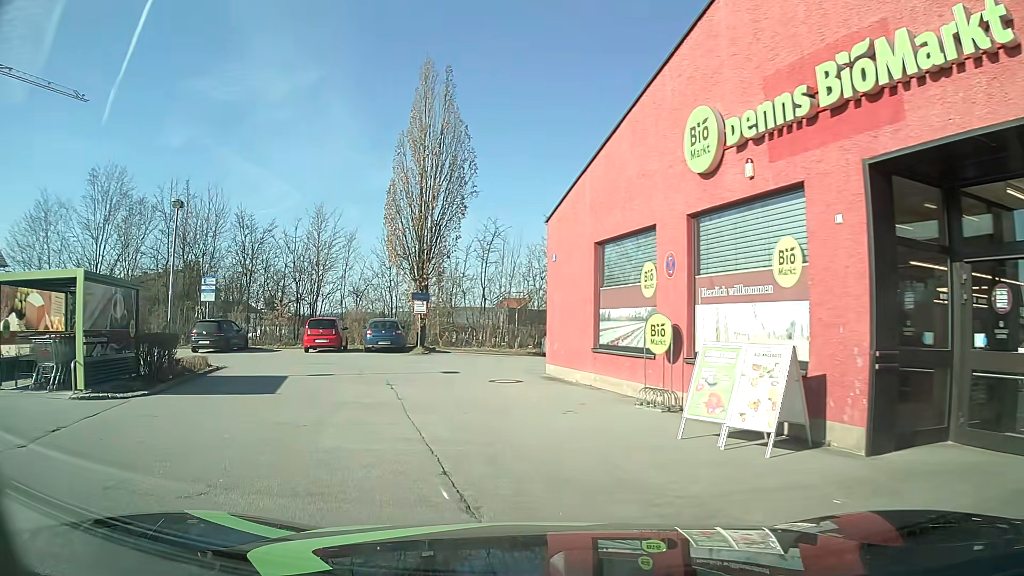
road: service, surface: asphalt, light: Day
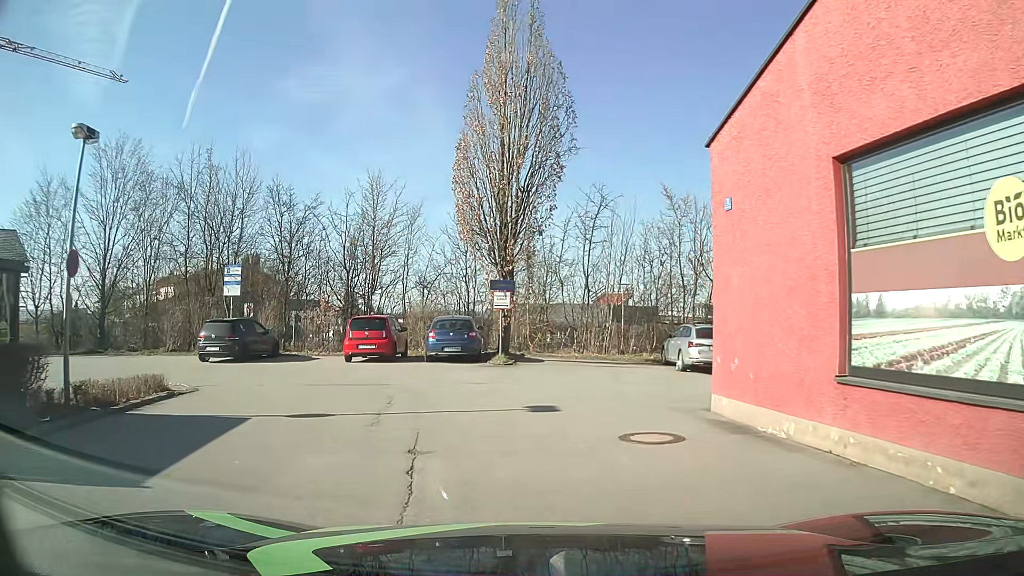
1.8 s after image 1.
(-0.6, +7.5) m; -8°
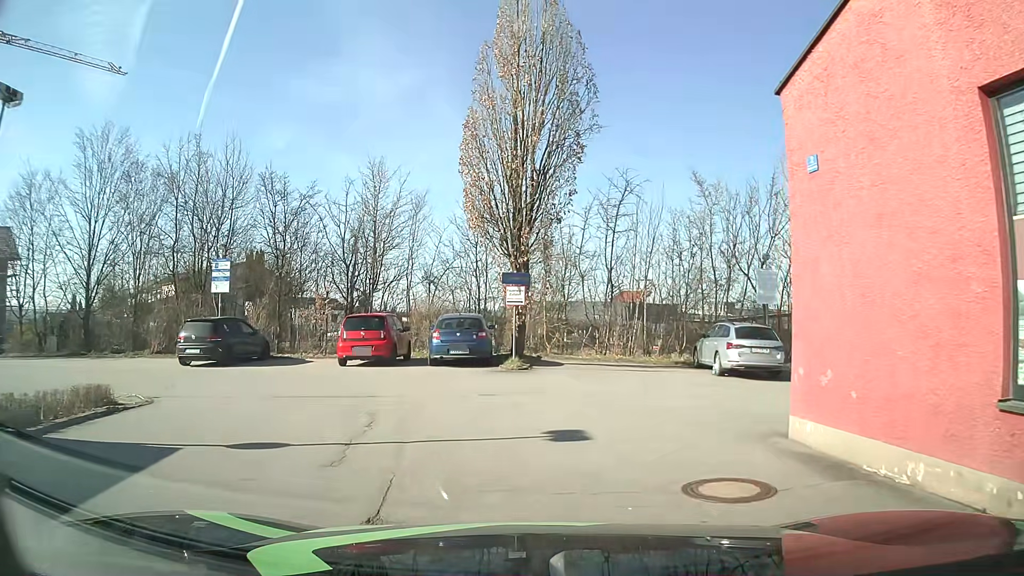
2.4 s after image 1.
(-0.1, +2.4) m; -2°
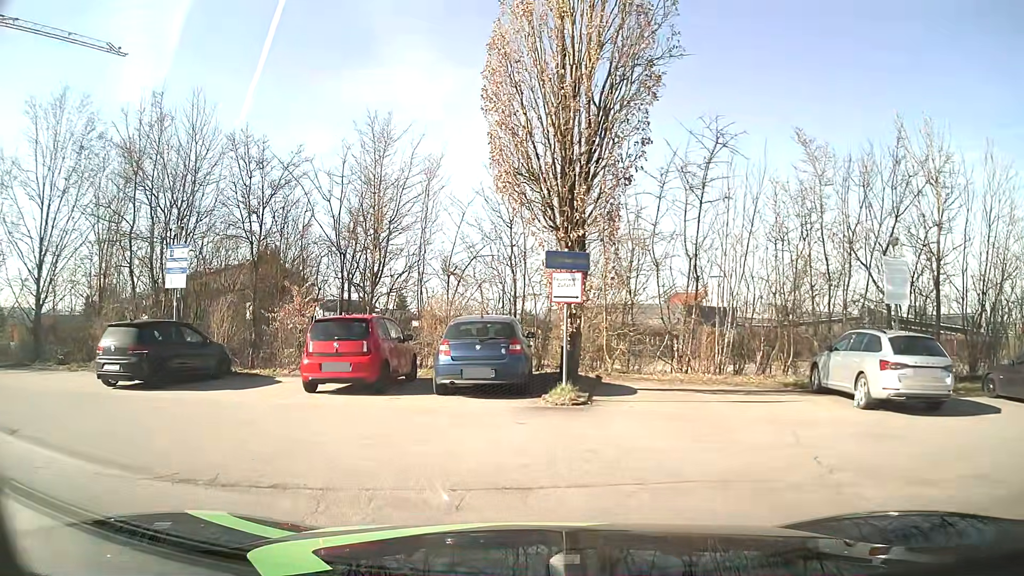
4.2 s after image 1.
(-0.1, +6.1) m; -5°
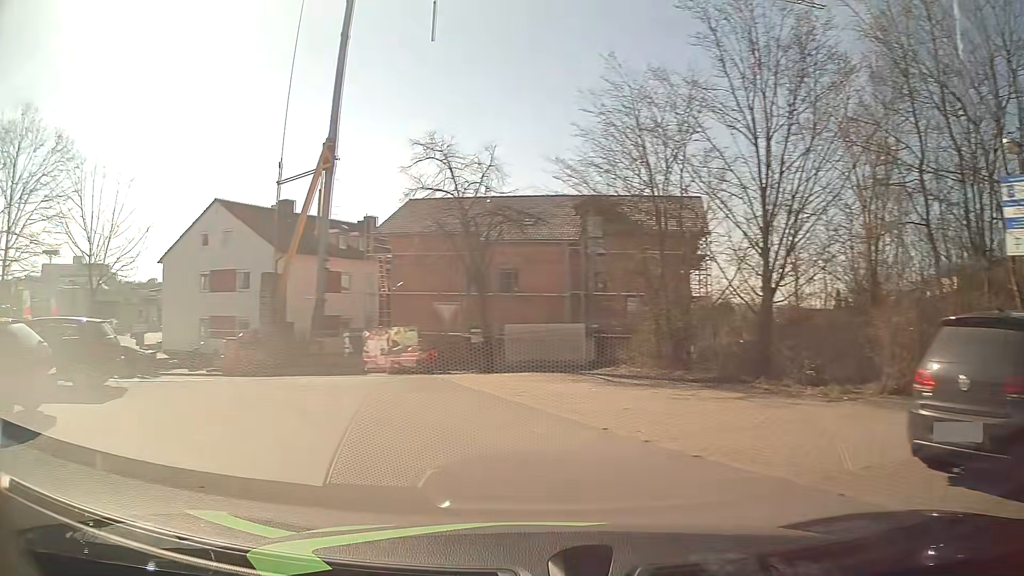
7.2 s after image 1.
(-4.5, +8.4) m; -64°
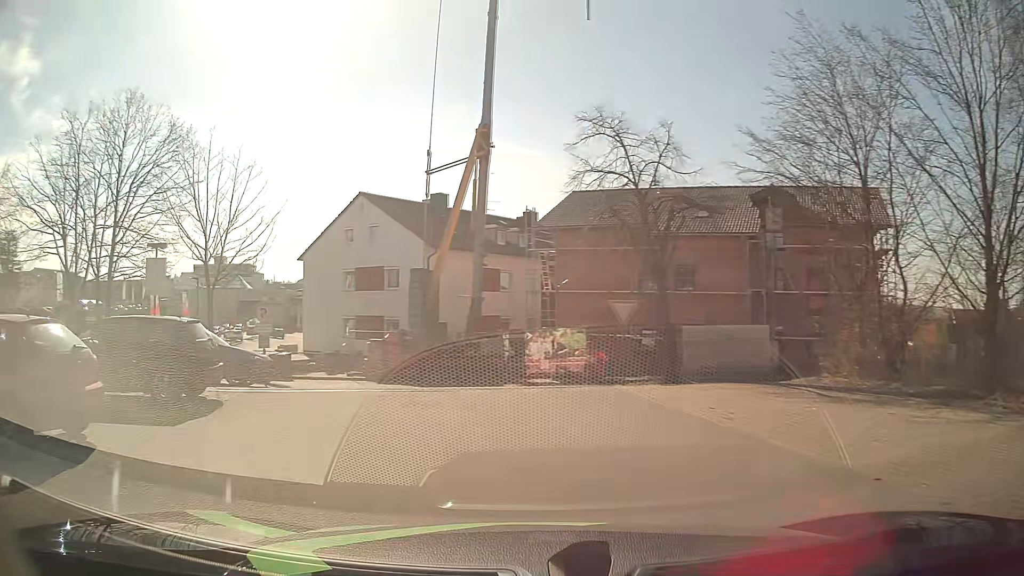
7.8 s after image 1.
(-0.4, +2.9) m; -12°
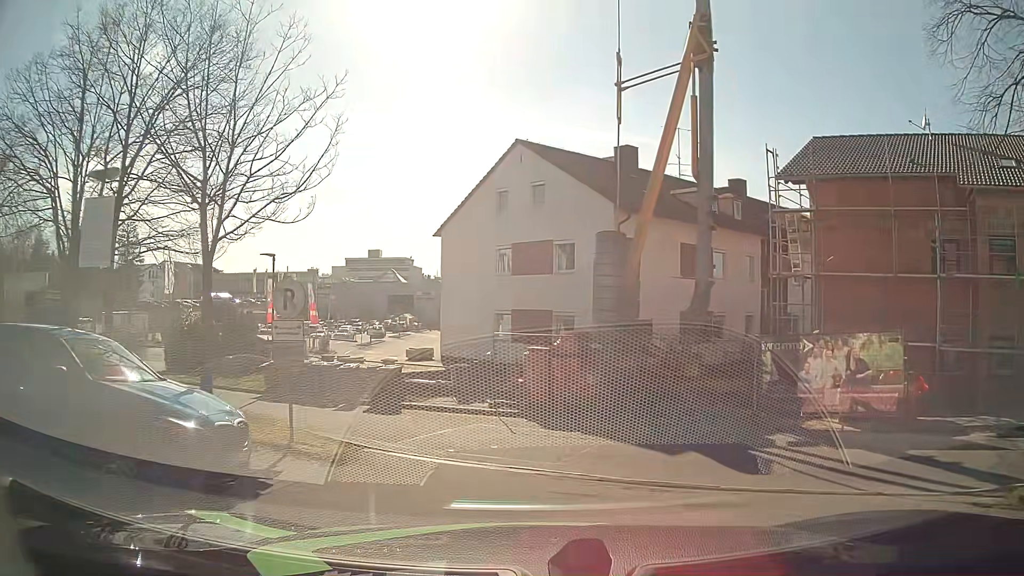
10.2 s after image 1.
(-2.3, +11.5) m; -16°
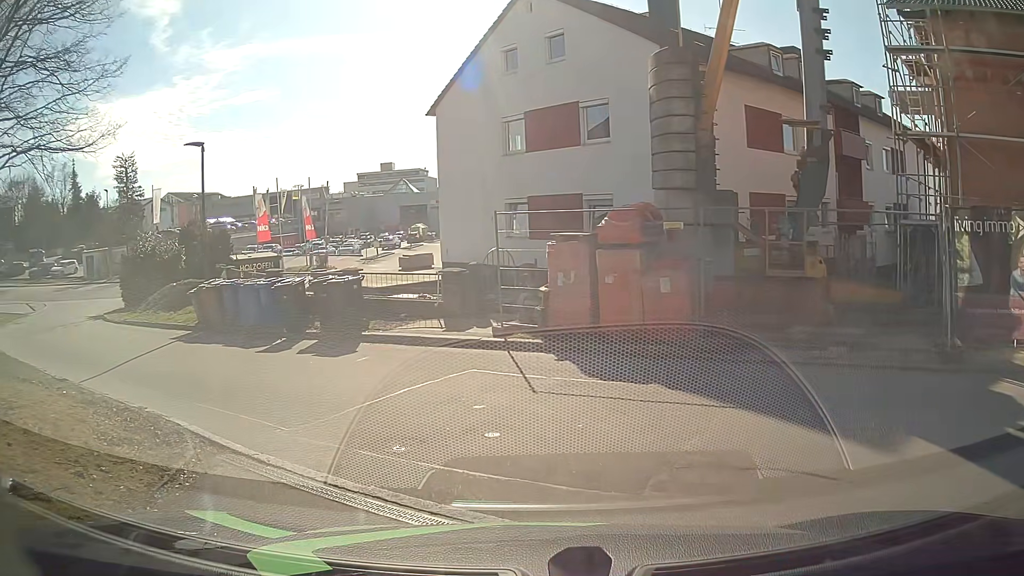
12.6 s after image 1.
(0.0, +6.6) m; 0°
